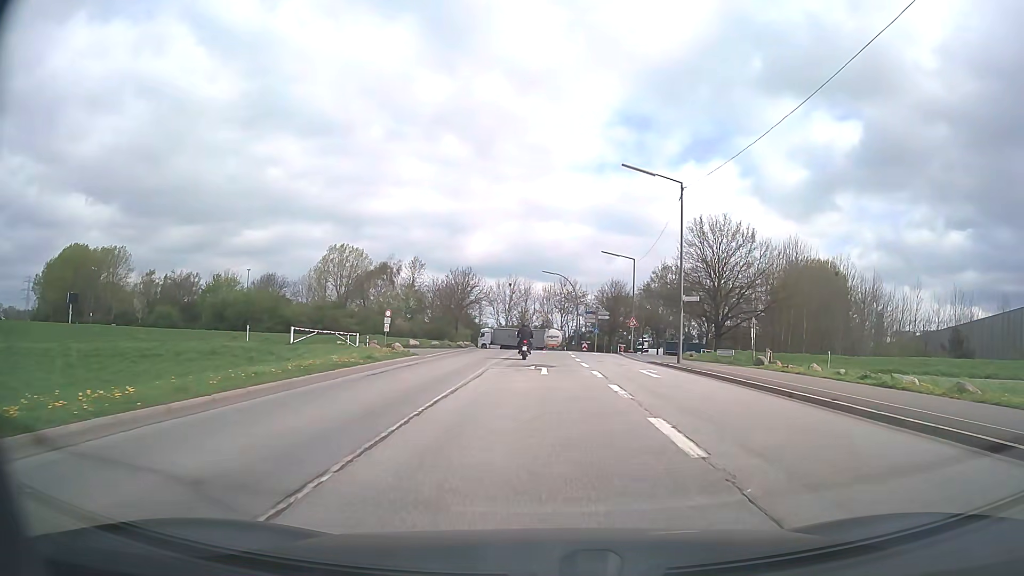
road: secondary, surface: asphalt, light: Day
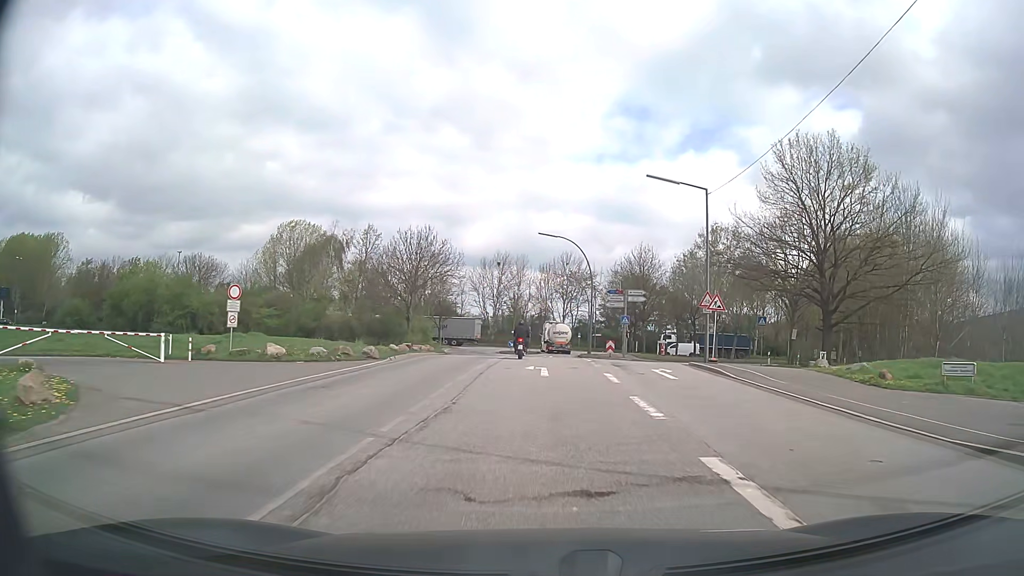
(+0.1, +27.2) m; 0°
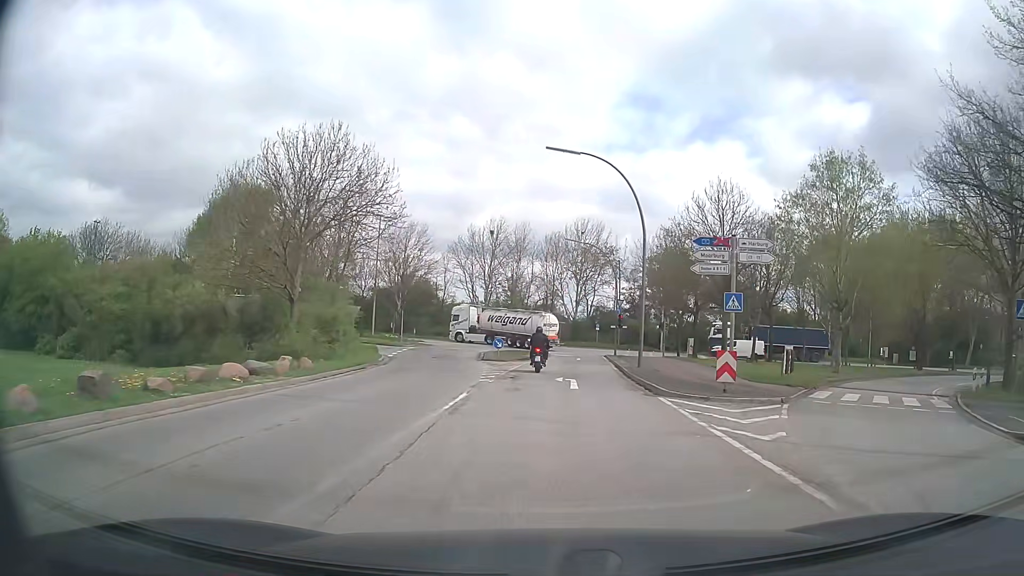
(-0.1, +25.0) m; 0°
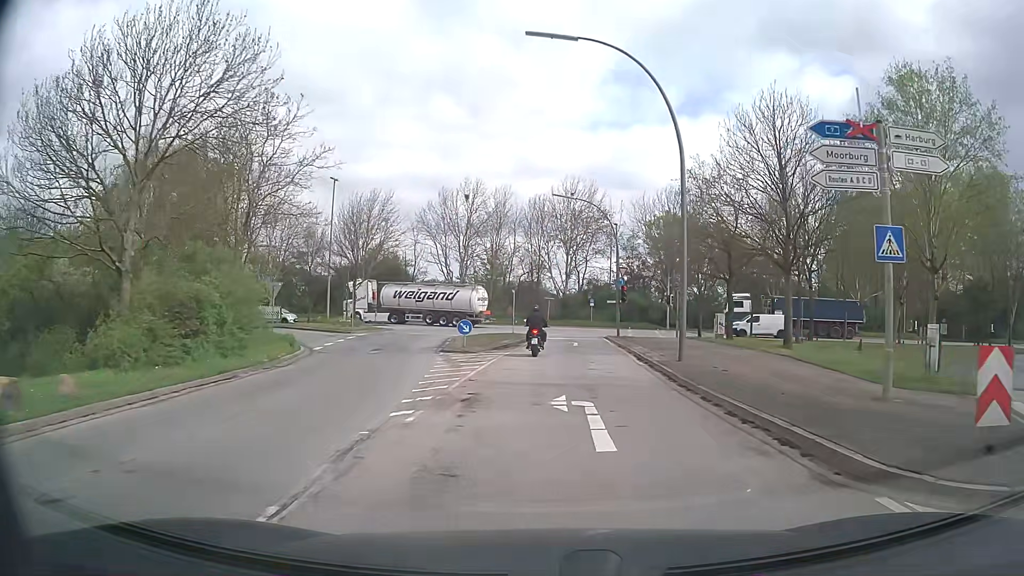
(0.0, +10.8) m; +1°
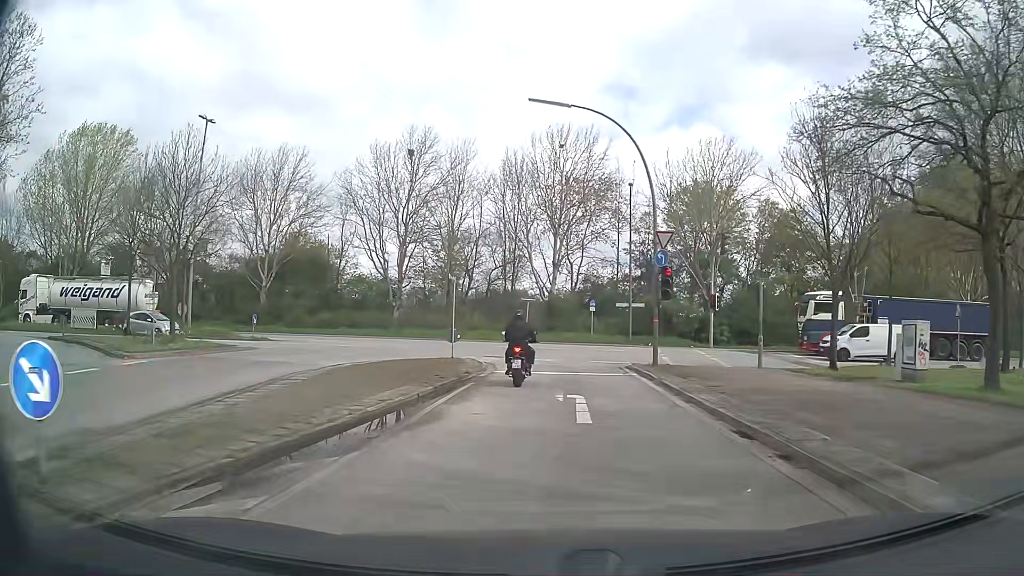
(+0.8, +22.2) m; +1°
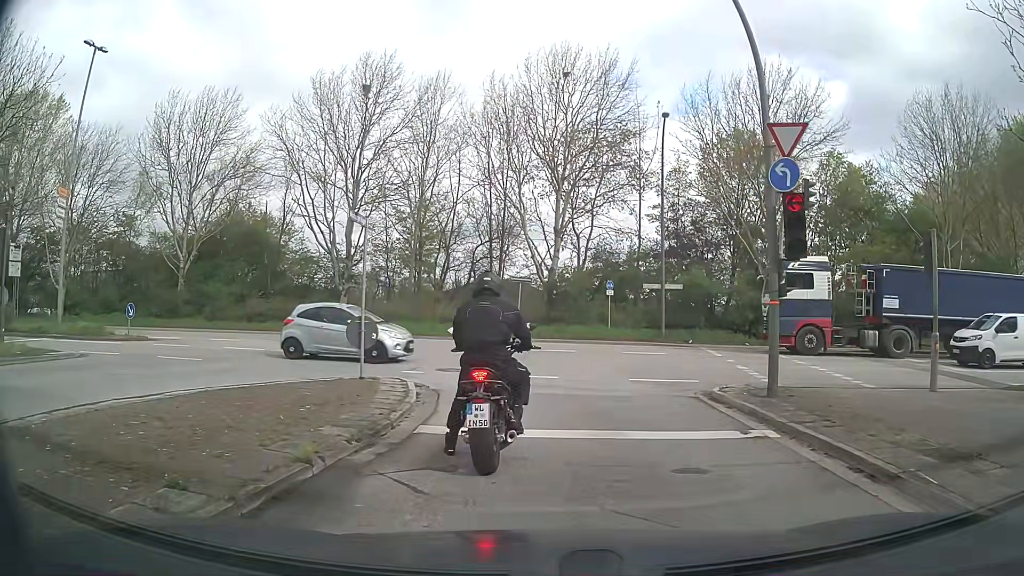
(0.0, +11.7) m; +1°
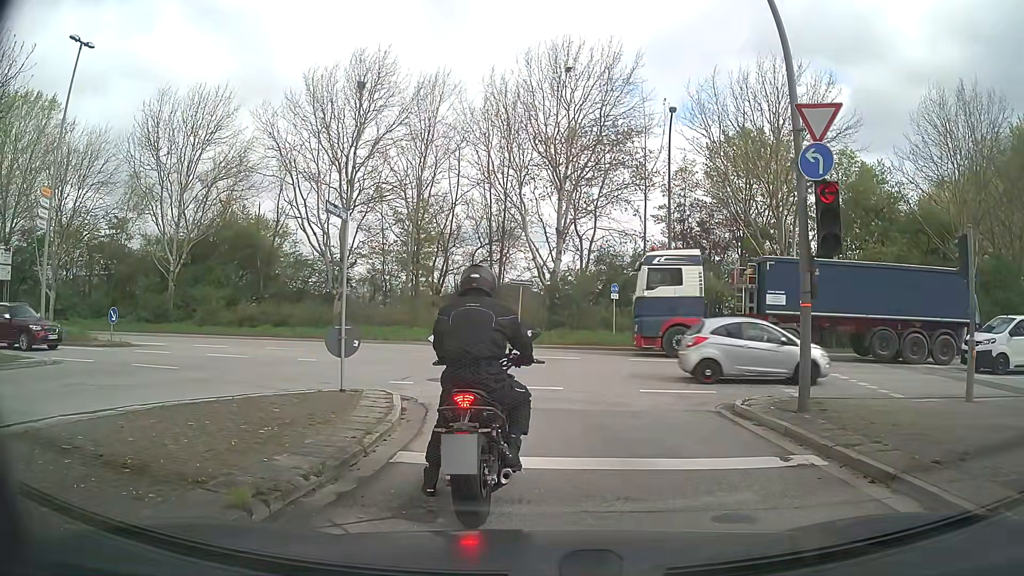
(0.0, +1.2) m; +1°
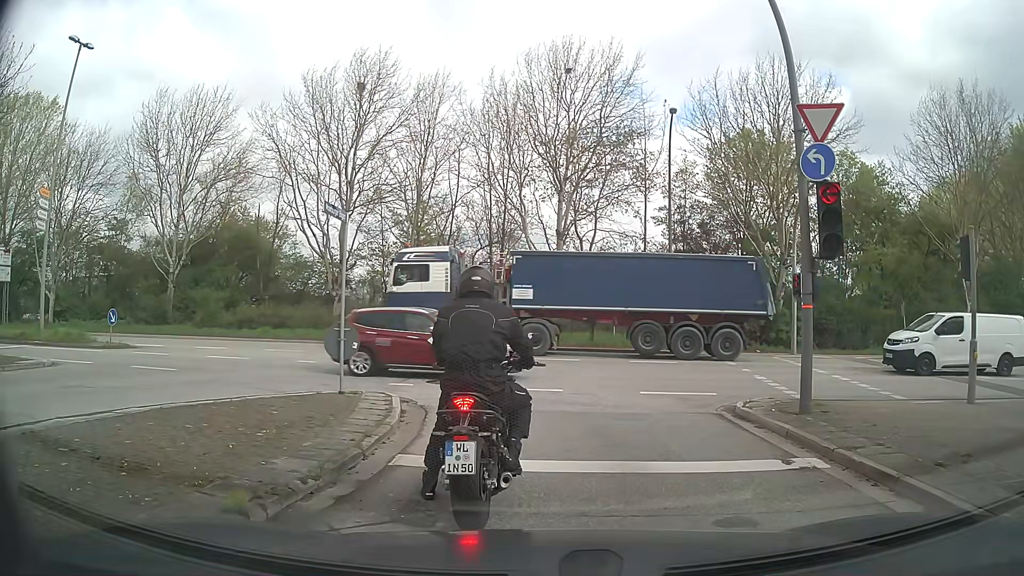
(0.0, +0.1) m; 0°
(0, +10) (-3, +19) (-11, +25) (-21, +27) (-31, +27) (-41, +27) (-51, +26) (-61, +25) (-71, +24) (-81, +23) m
